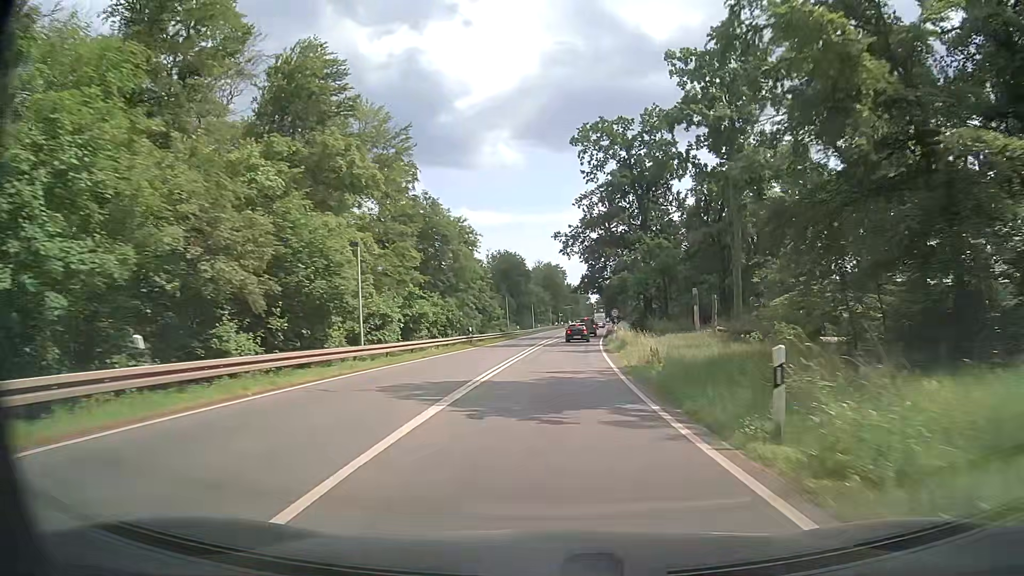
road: primary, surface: asphalt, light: Day
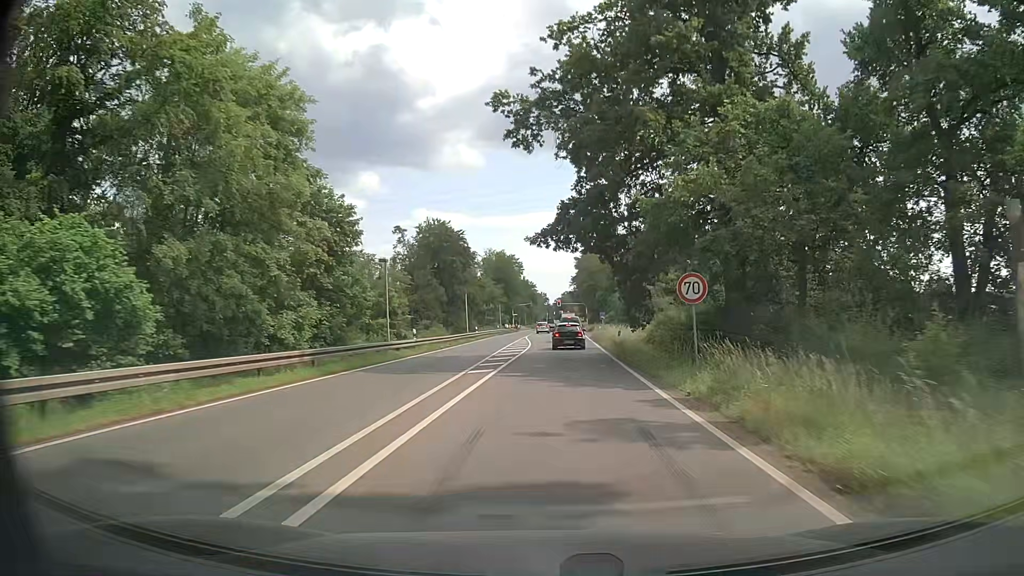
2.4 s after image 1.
(+1.5, +41.9) m; +4°
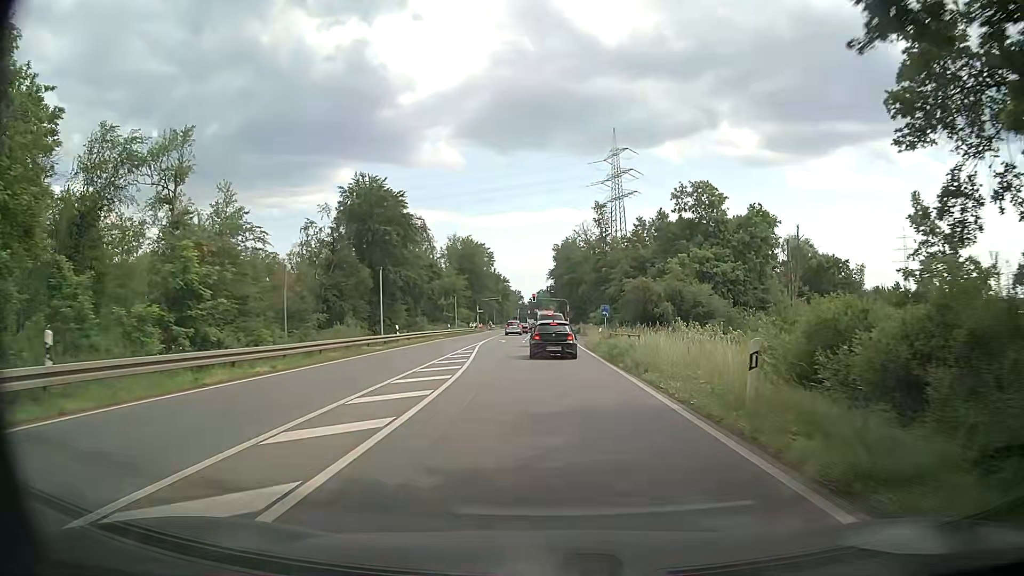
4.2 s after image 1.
(+0.6, +26.3) m; +3°
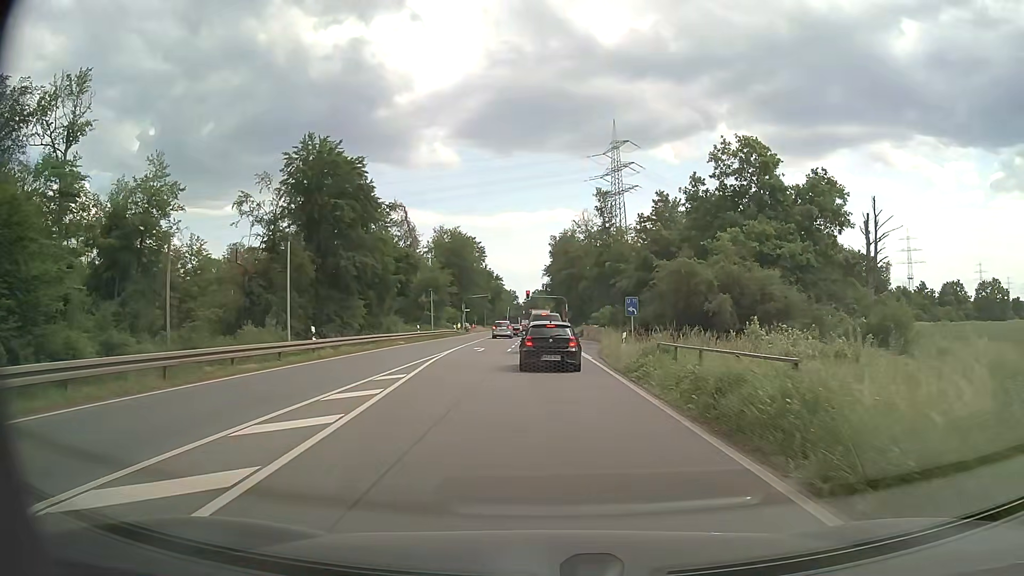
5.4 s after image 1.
(-0.1, +14.2) m; 0°
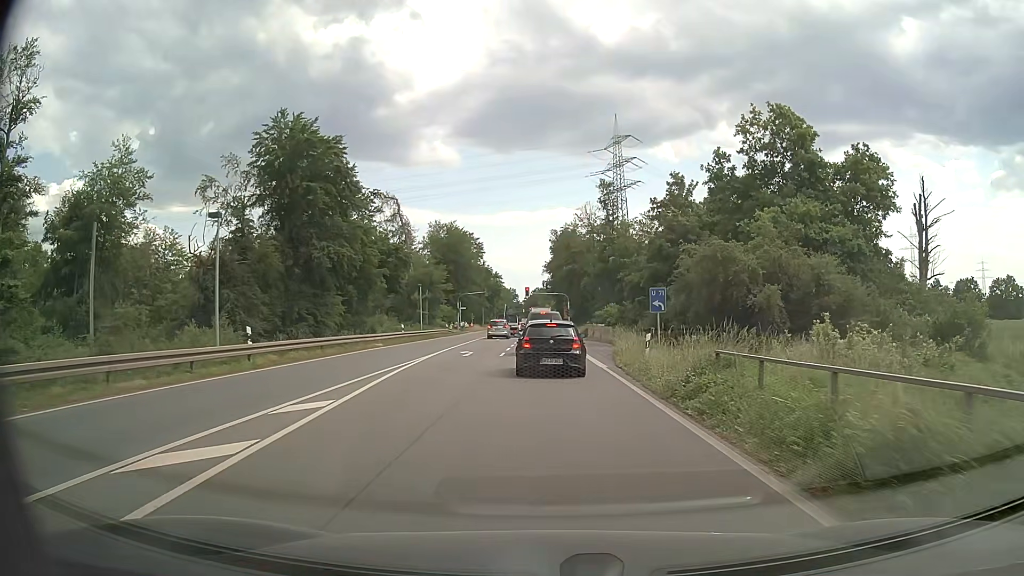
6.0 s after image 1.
(0.0, +6.0) m; 0°
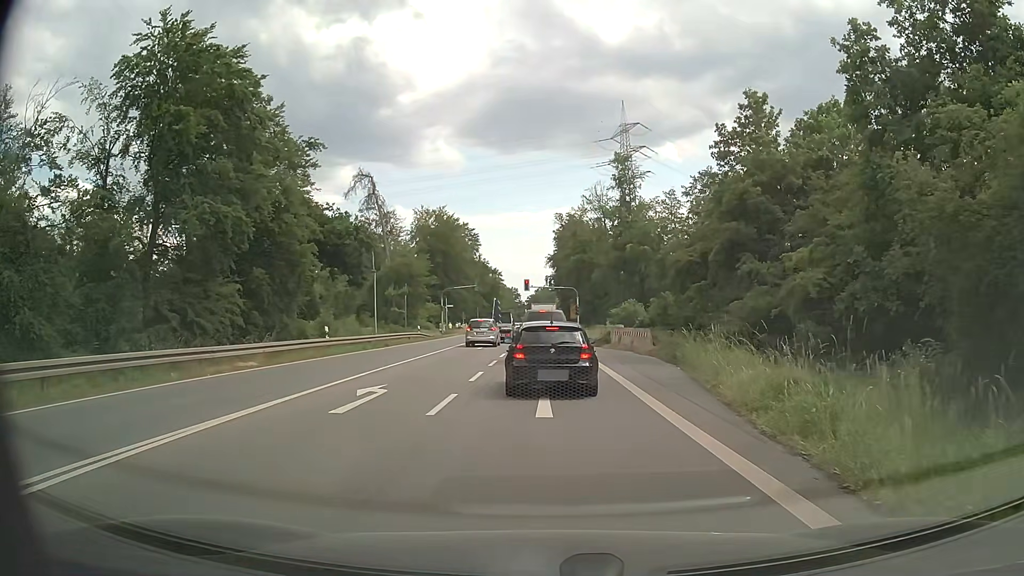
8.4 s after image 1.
(0.0, +17.2) m; 0°
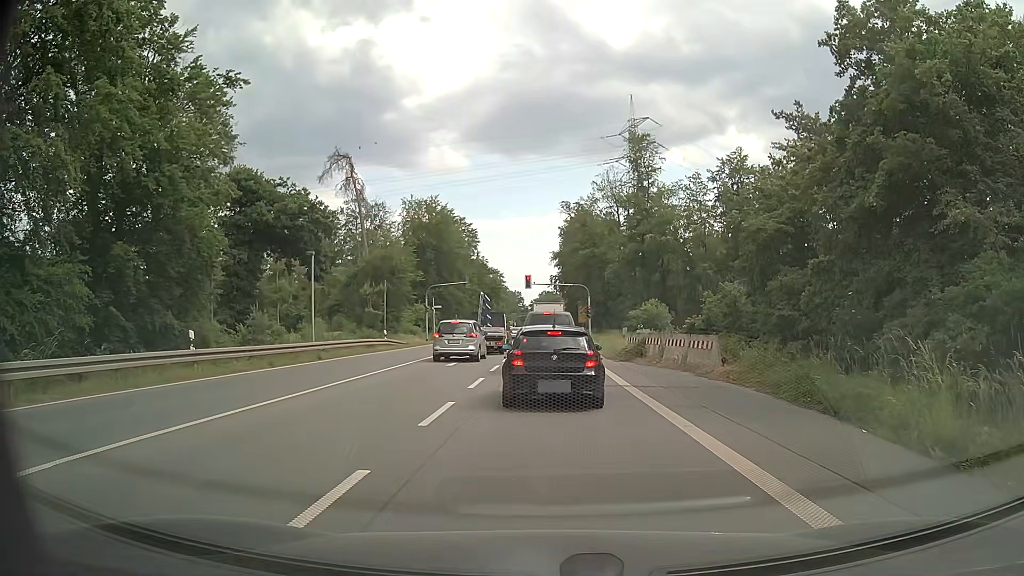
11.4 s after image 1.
(-0.1, +12.7) m; 0°
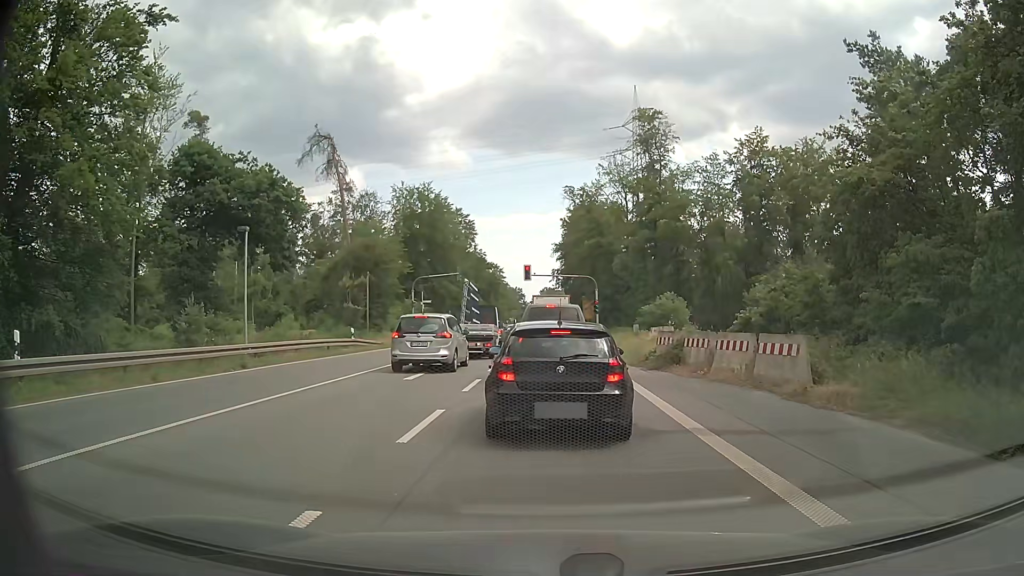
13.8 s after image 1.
(-0.1, +7.5) m; +1°
